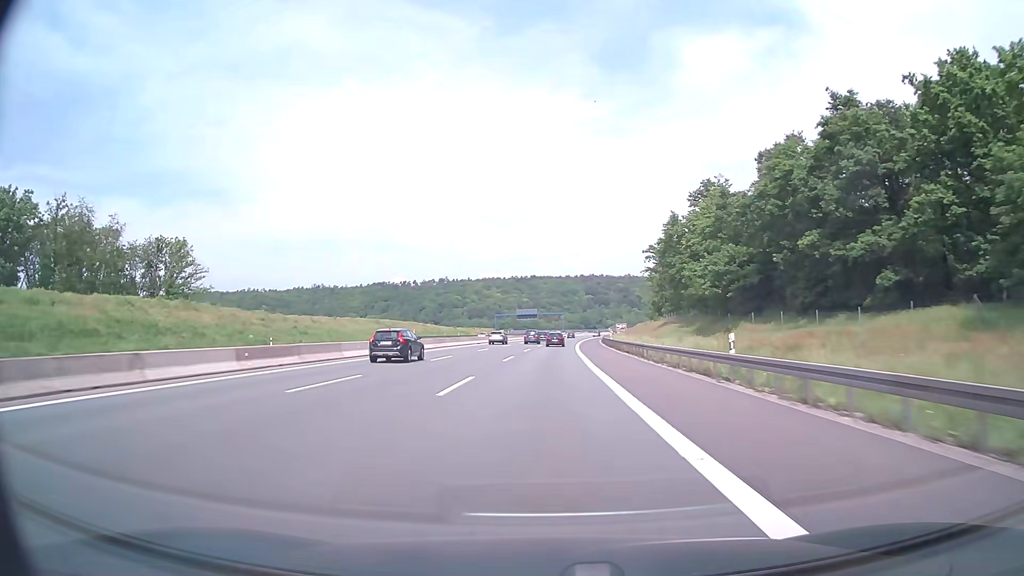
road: motorway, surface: asphalt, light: Day
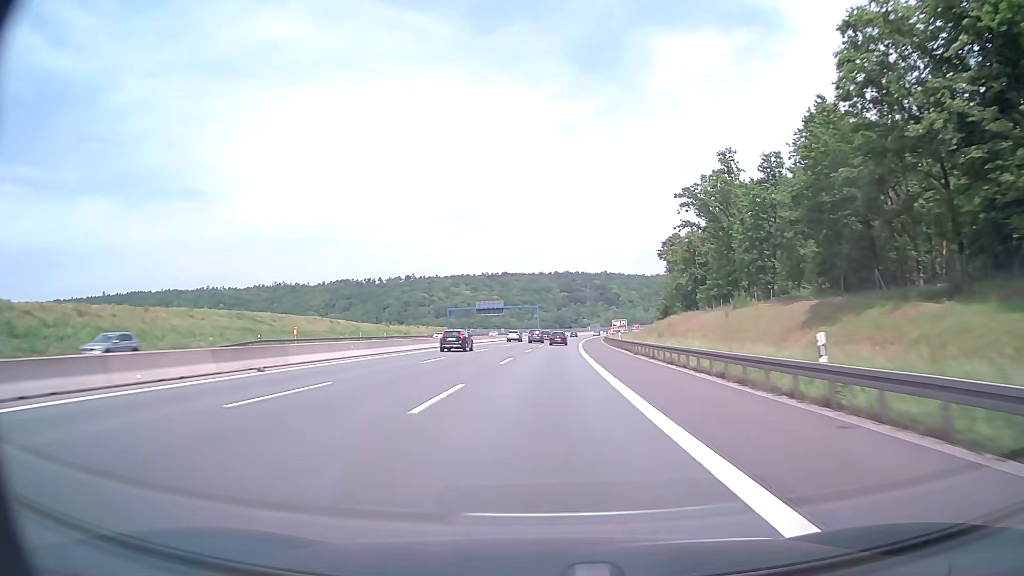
(+1.1, +57.1) m; +2°
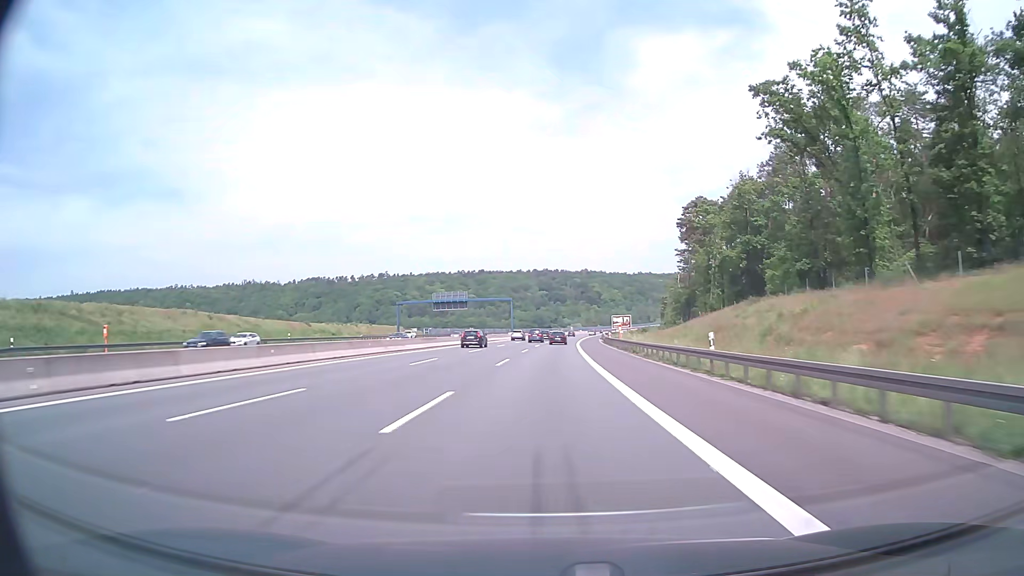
(+0.6, +38.1) m; +2°
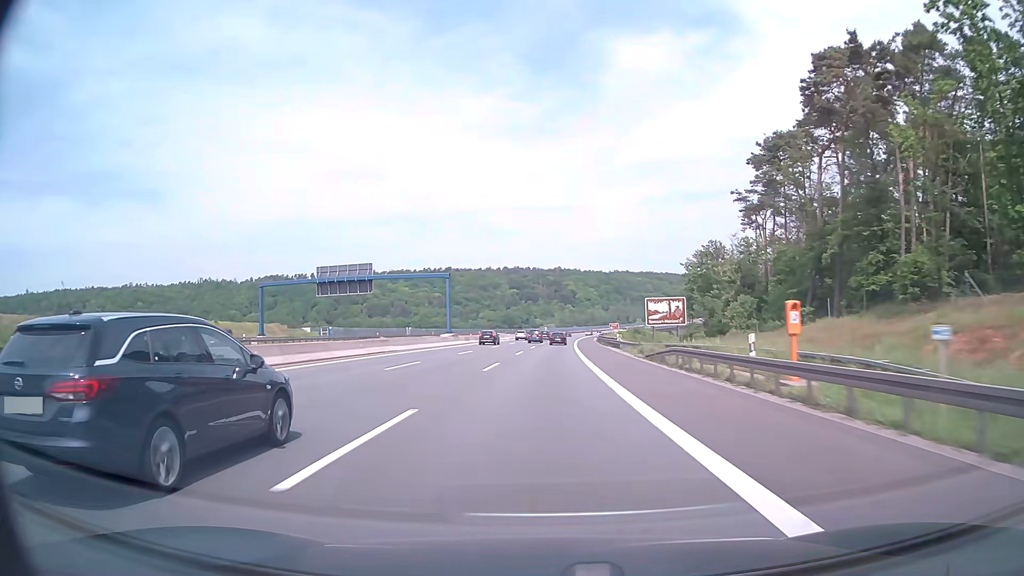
(+1.1, +57.2) m; +2°
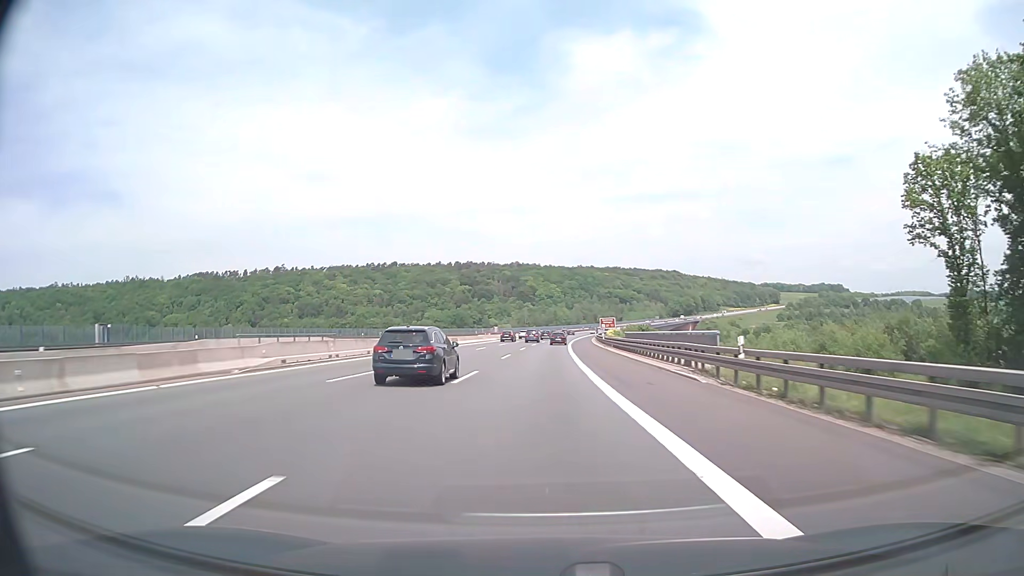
(+3.0, +95.3) m; +4°
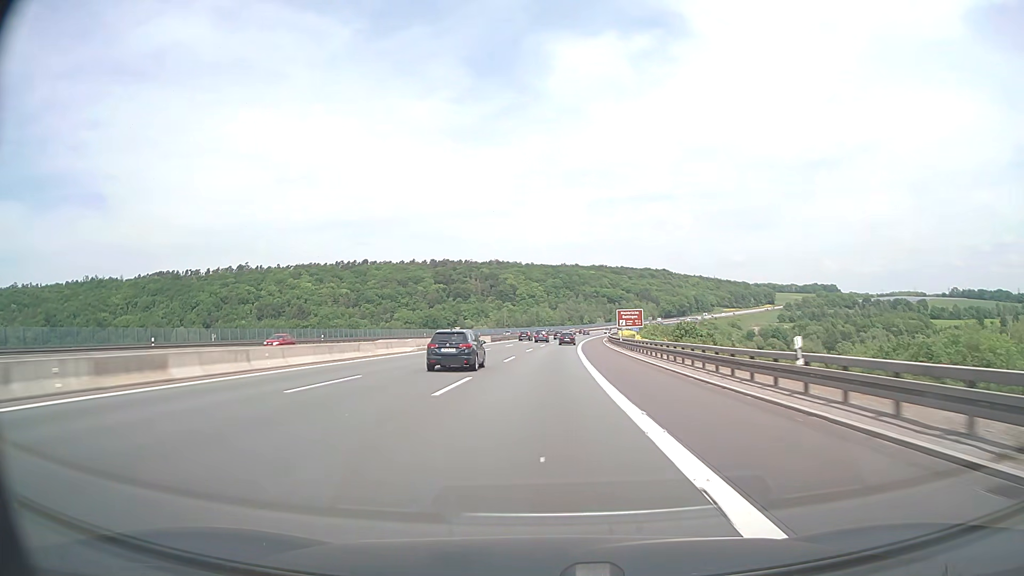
(+0.7, +57.1) m; +1°
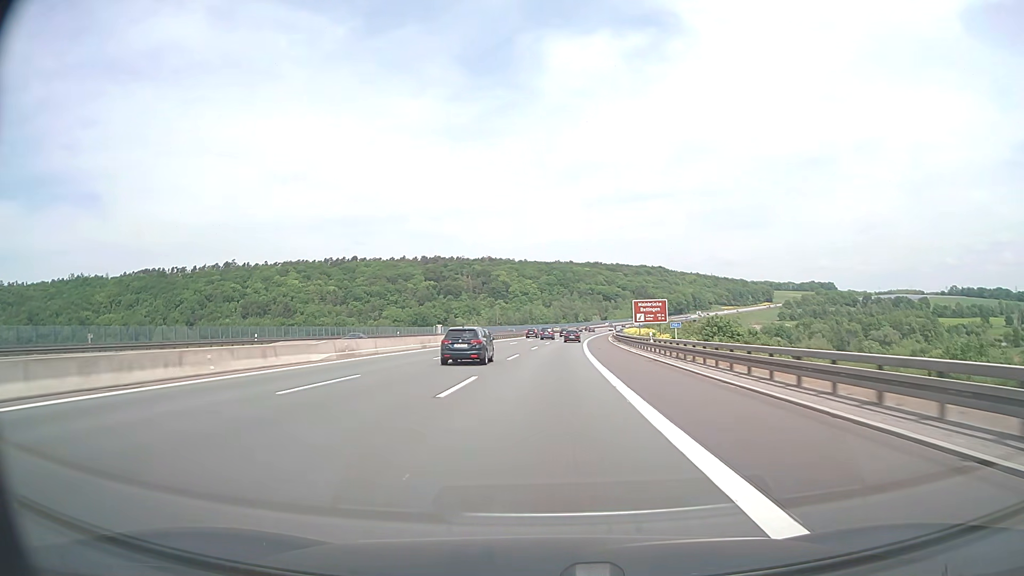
(+0.1, +19.0) m; +1°
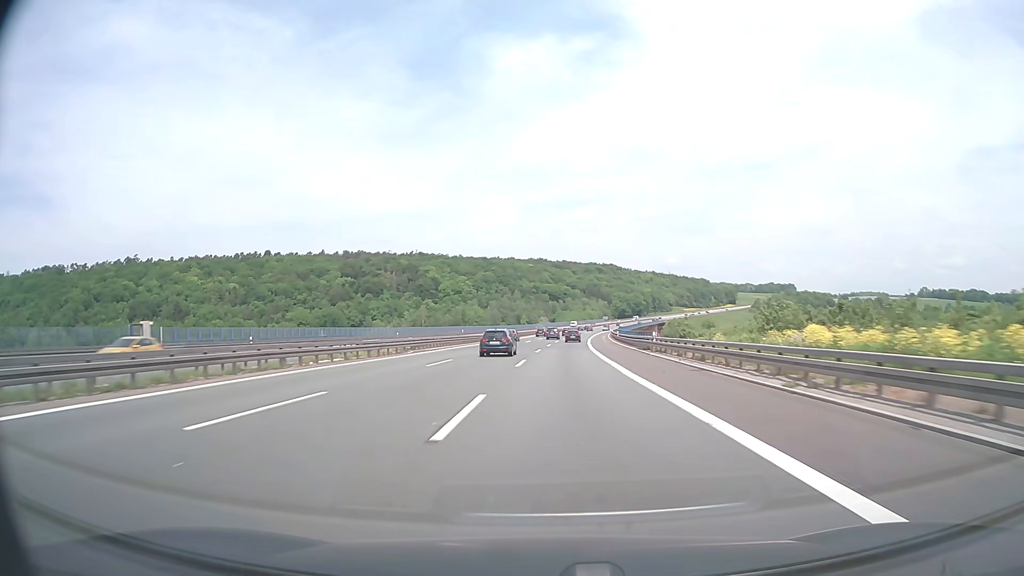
(+3.7, +94.8) m; +5°
(0, +10) (0, +20) (+1, +30) (+1, +40) (+1, +50) (+2, +60) (+3, +70) (+3, +80) (+4, +90) (+5, +100) m
